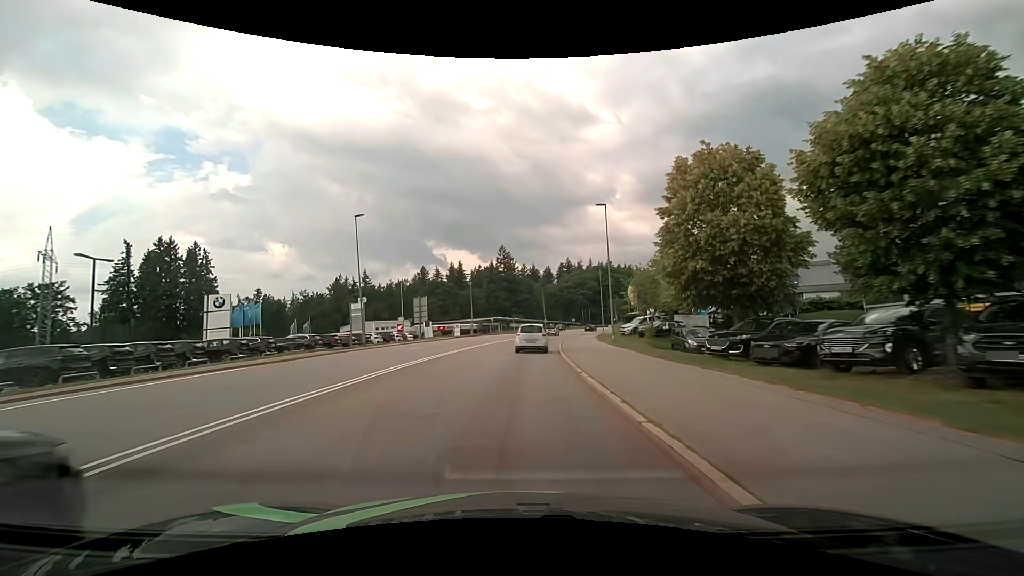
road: secondary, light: Day
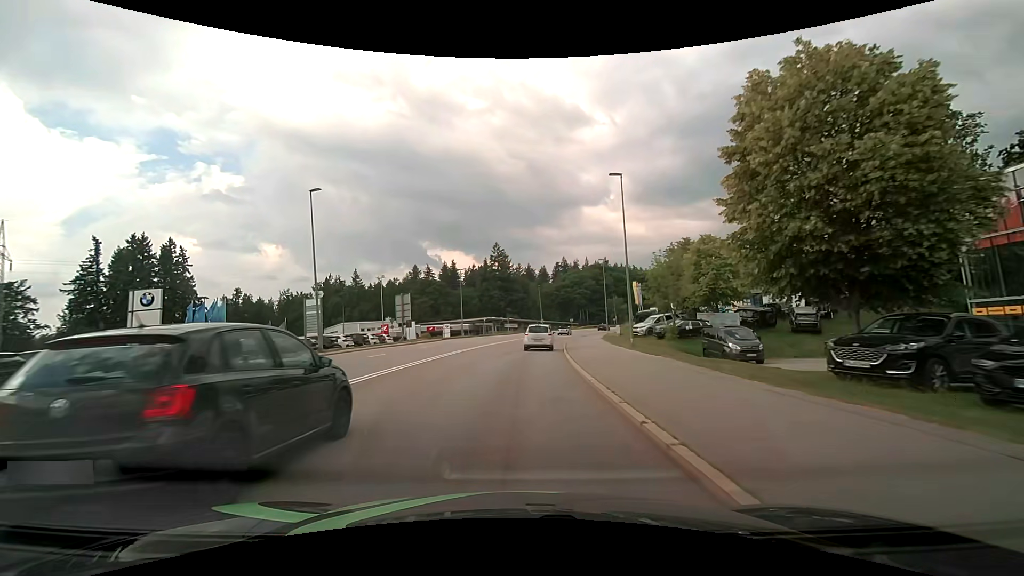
(+0.1, +7.5) m; +1°
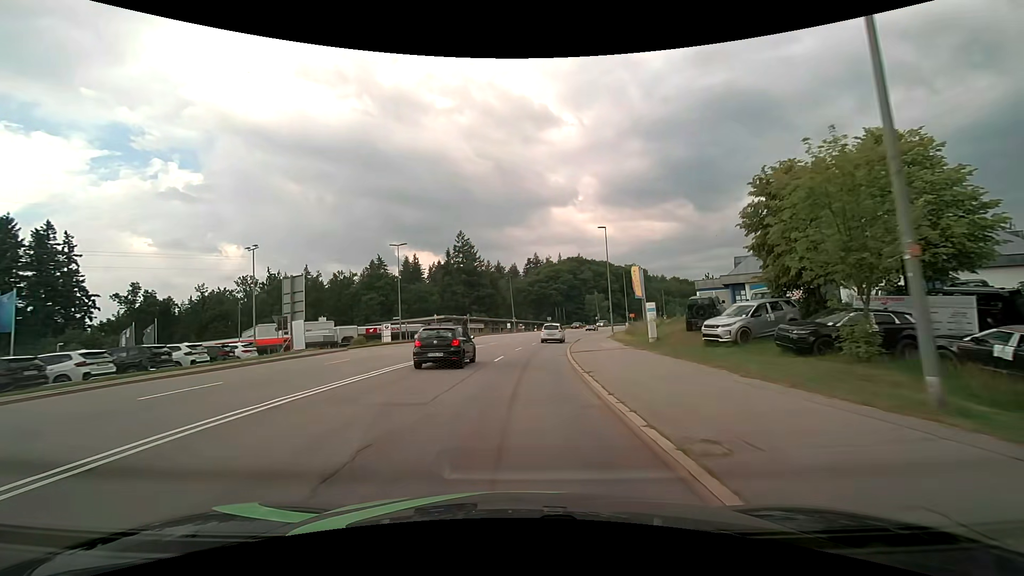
(+0.6, +22.6) m; +4°
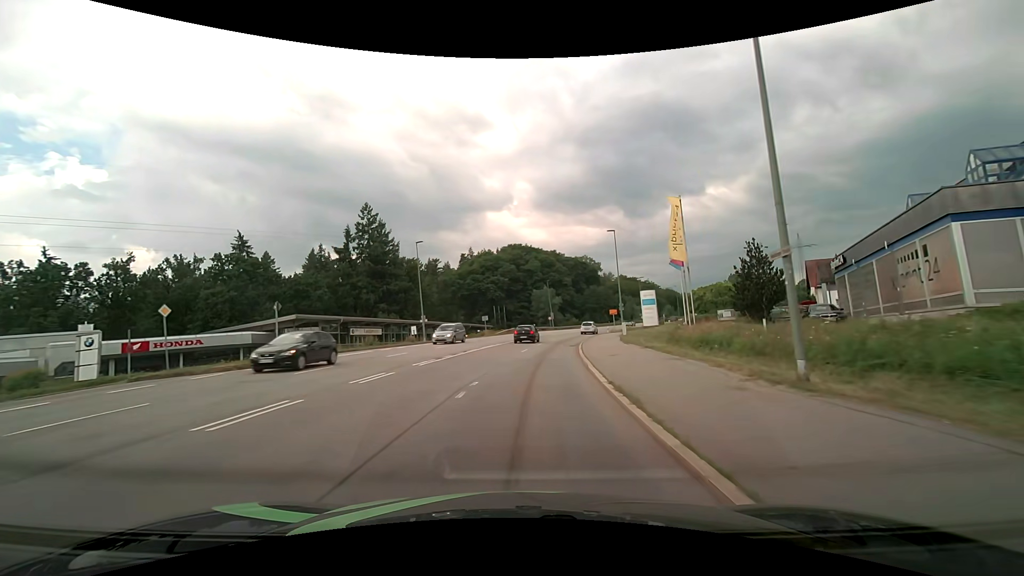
(+1.9, +37.5) m; +7°
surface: asphalt
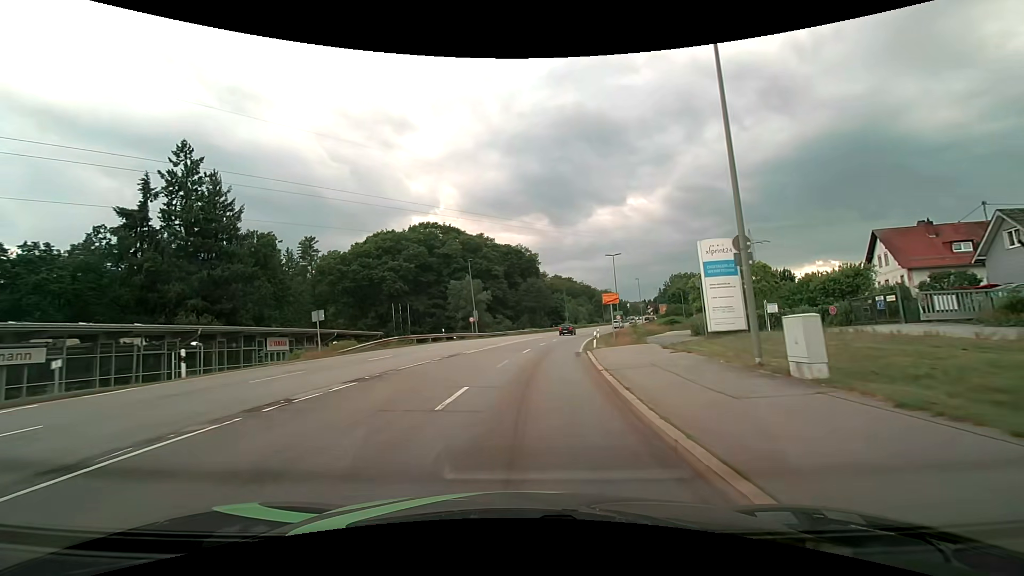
(+2.7, +37.0) m; +8°
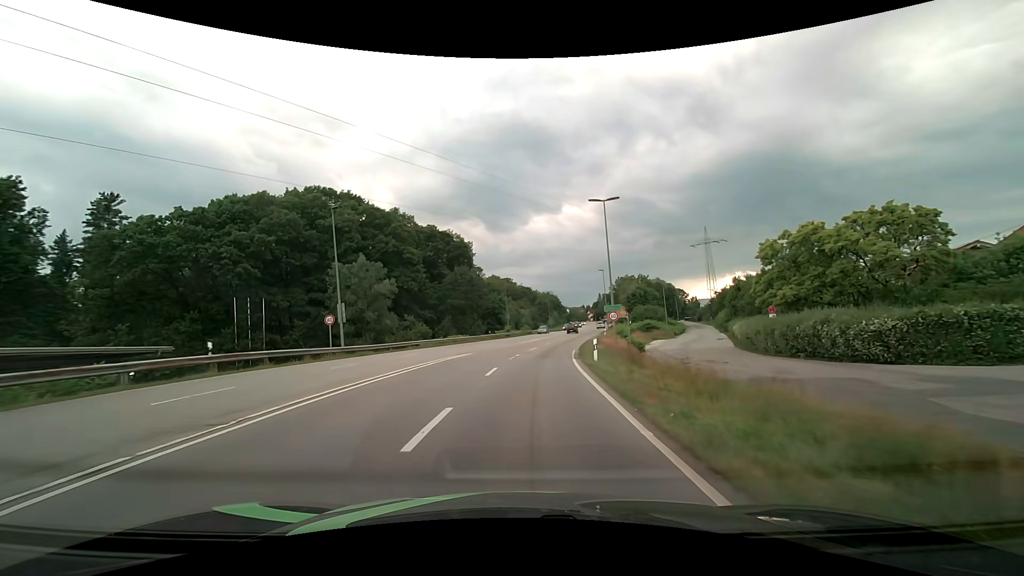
(+2.0, +29.1) m; +8°
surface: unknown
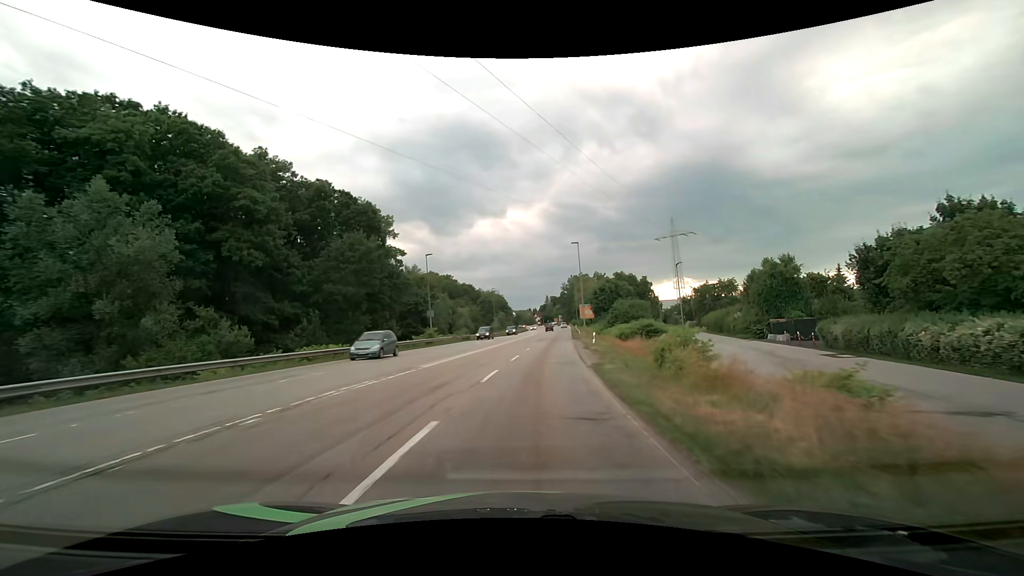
(+1.6, +29.3) m; +7°
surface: asphalt
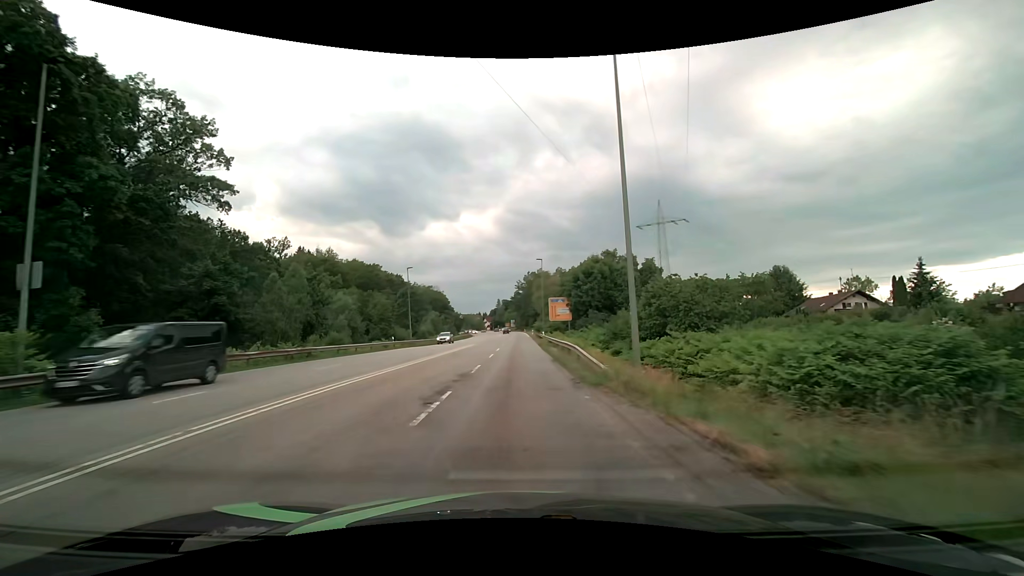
(+2.5, +39.9) m; +6°
(0, +10) (0, +20) (0, +30) (0, +40) (0, +50) (0, +60) (0, +70) (0, +80) (0, +90) (0, +100) m
